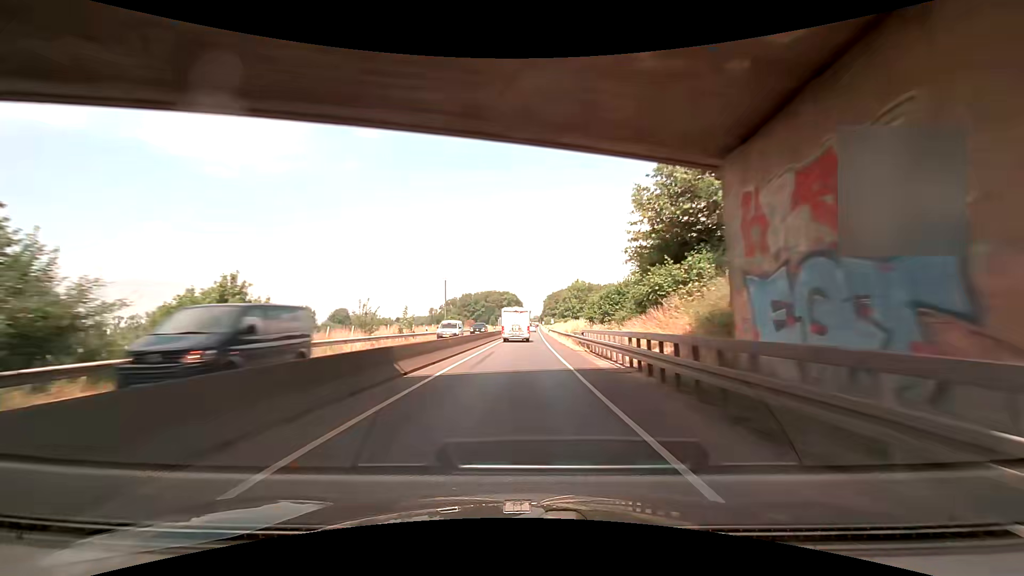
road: trunk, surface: asphalt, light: Day
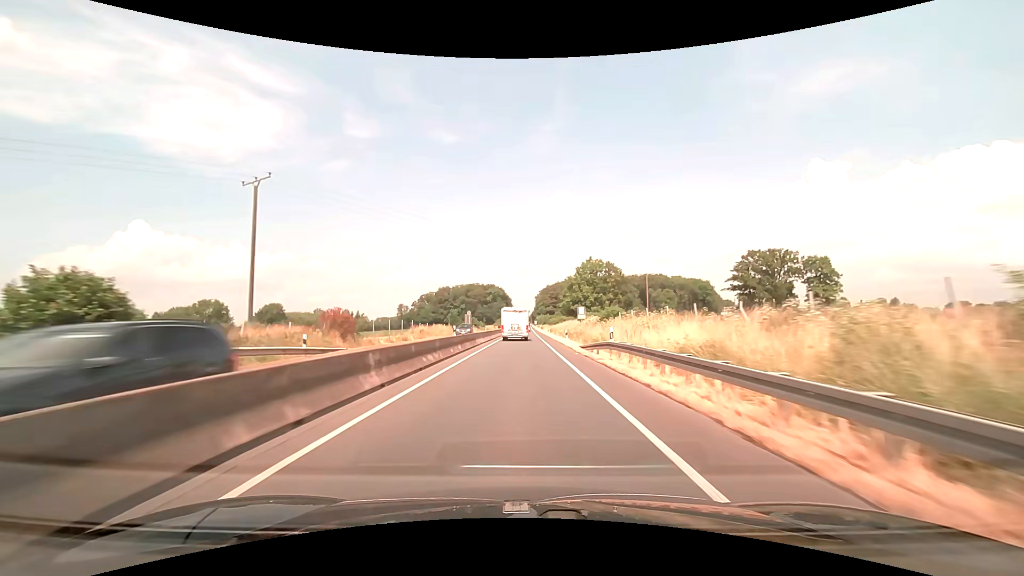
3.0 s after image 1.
(+1.0, +71.2) m; +1°
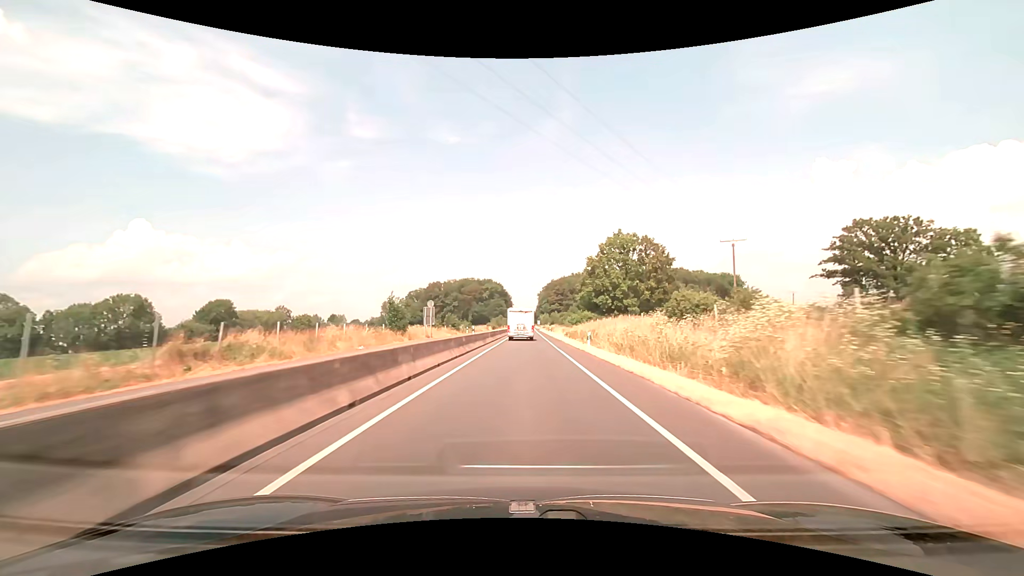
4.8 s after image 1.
(-0.1, +42.9) m; 0°
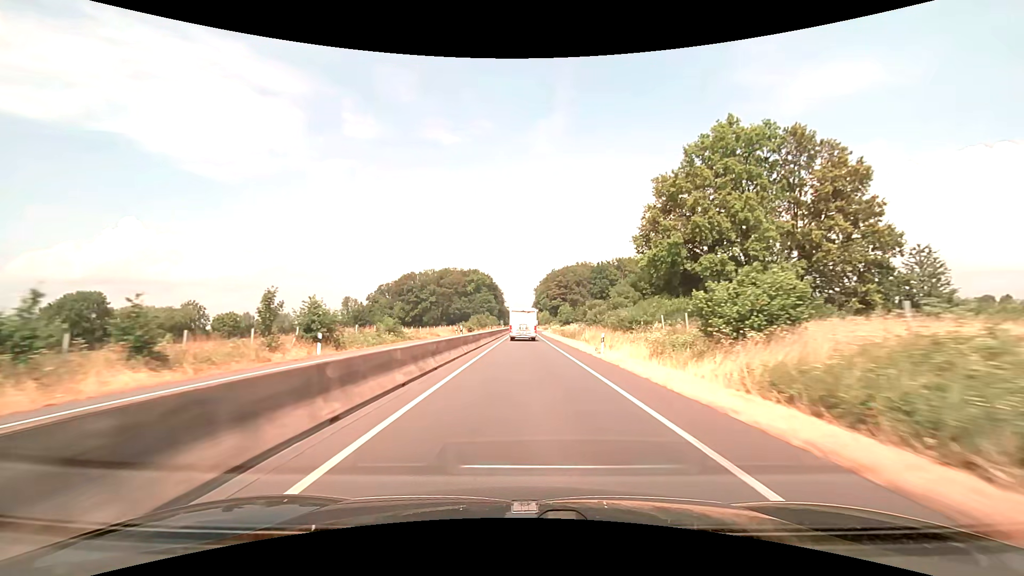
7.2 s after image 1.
(+0.2, +57.5) m; +1°
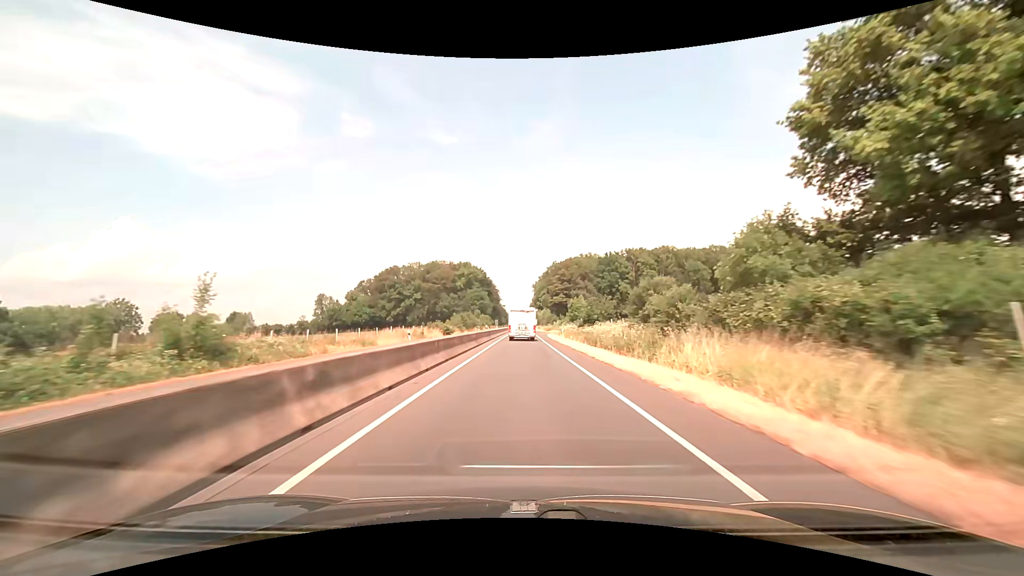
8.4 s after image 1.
(+0.1, +28.7) m; 0°
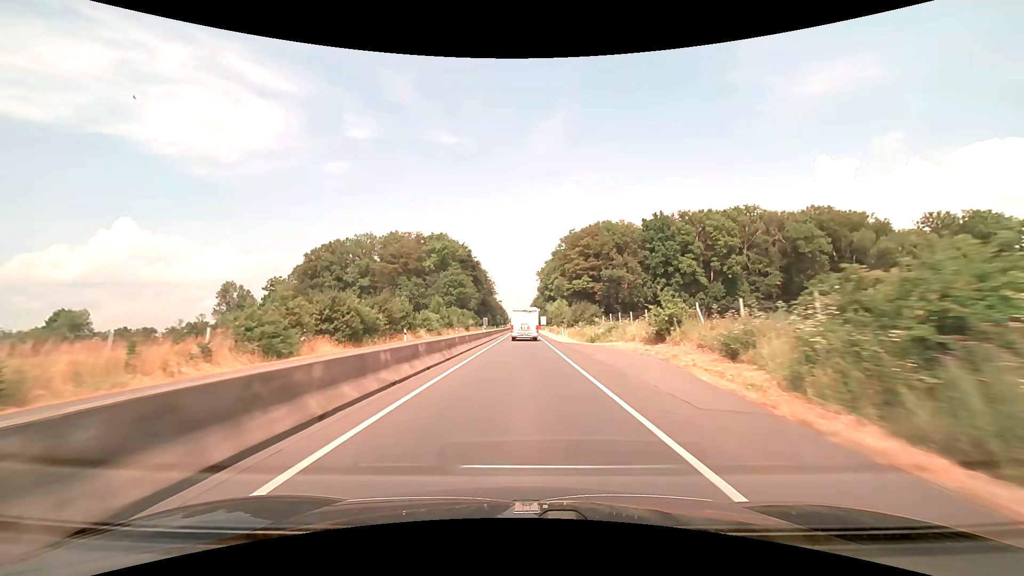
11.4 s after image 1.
(0.0, +71.5) m; 0°
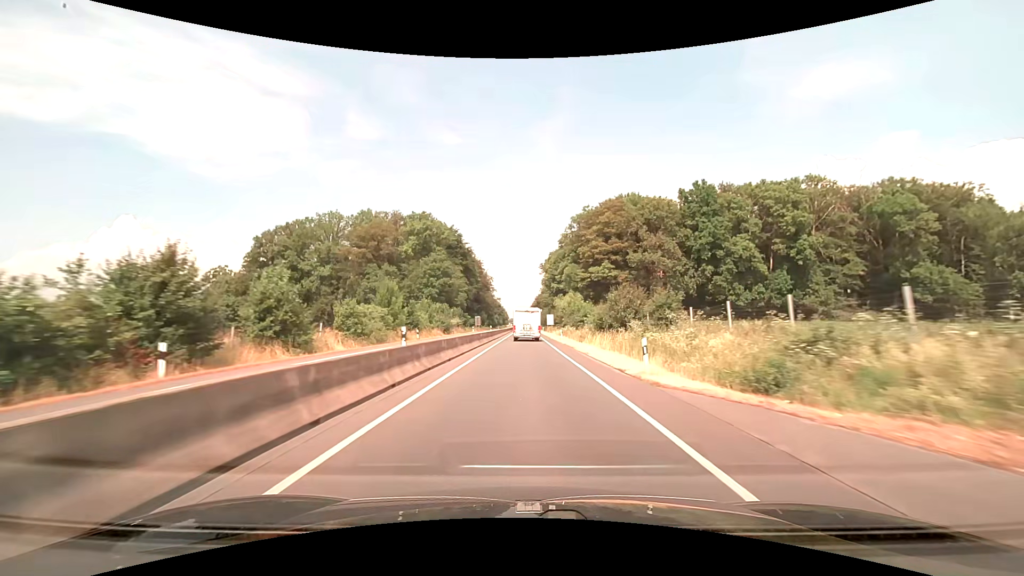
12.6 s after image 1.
(0.0, +28.6) m; 0°
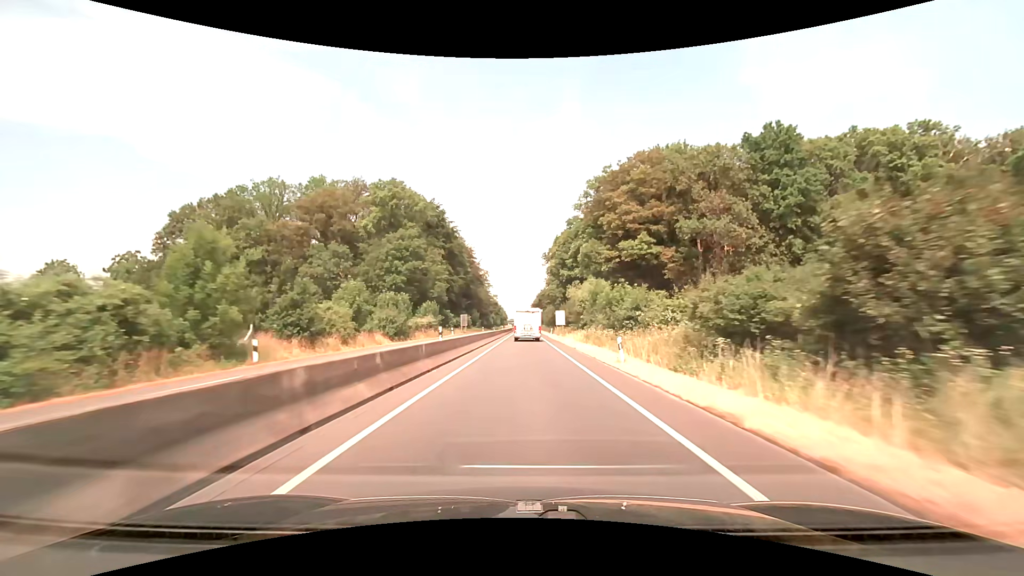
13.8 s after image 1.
(0.0, +28.6) m; 0°
(0, +10) (0, +20) (0, +30) (0, +40) (0, +50) (0, +60) (0, +70) (0, +80) (0, +90) (0, +100) m
